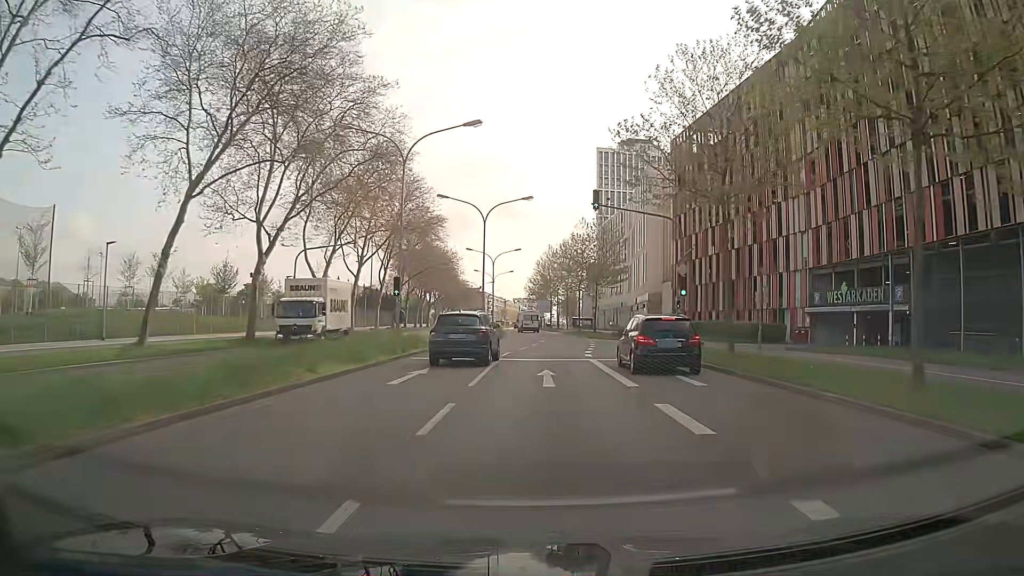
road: secondary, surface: asphalt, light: Day
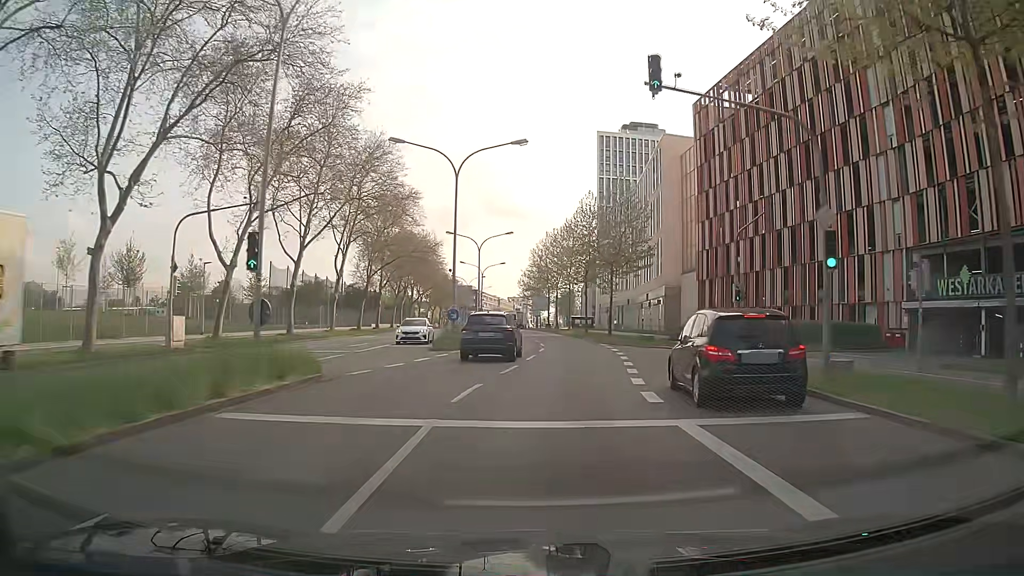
(+0.2, +14.9) m; +1°
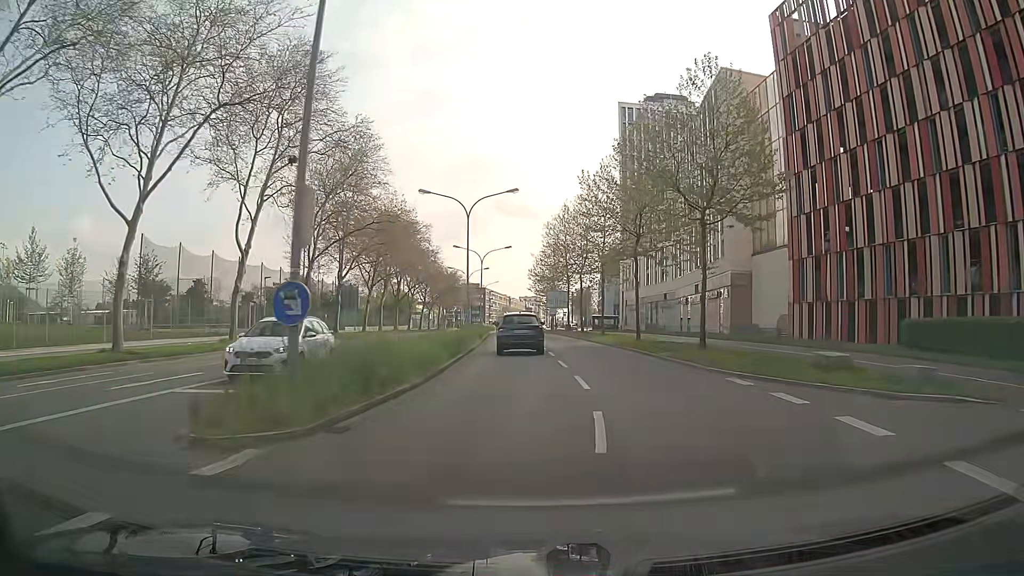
(-0.2, +22.2) m; -1°
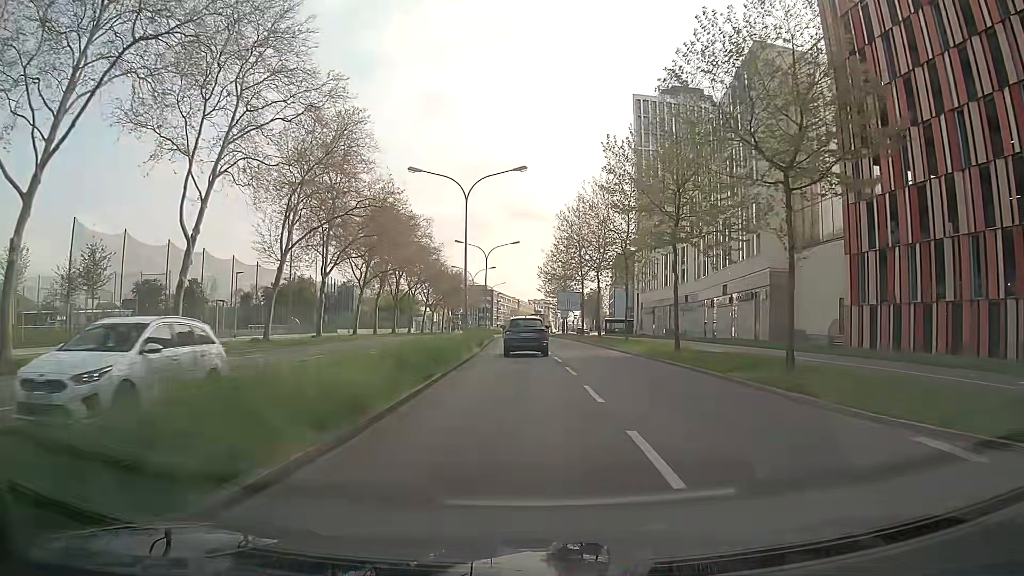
(-0.1, +7.4) m; -1°
(0, +10) (0, +20) (0, +30) (-1, +40) (-1, +50) (-1, +60) (-2, +70) (-2, +80) (-4, +90) (-5, +100) m
